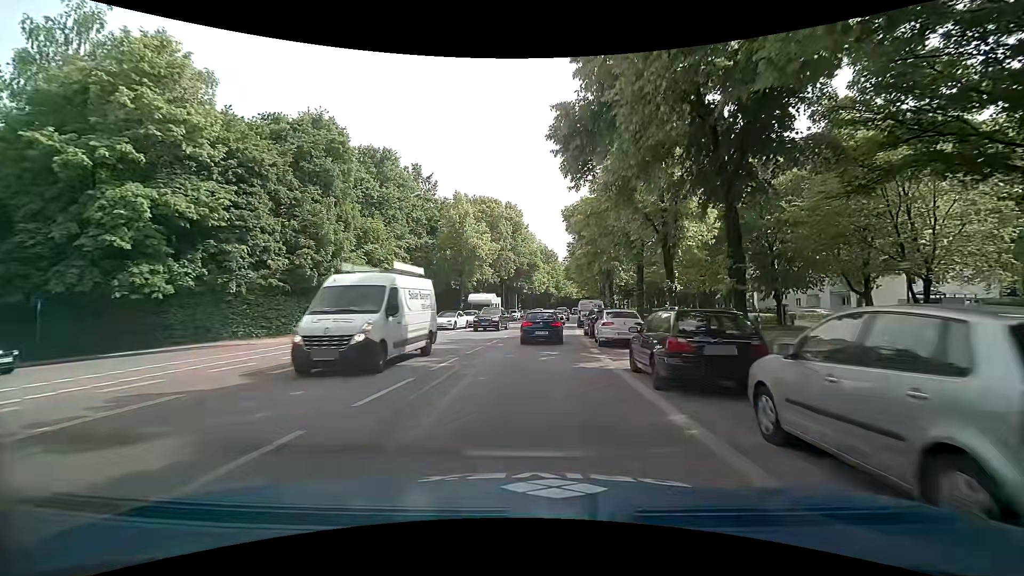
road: secondary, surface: asphalt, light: Day
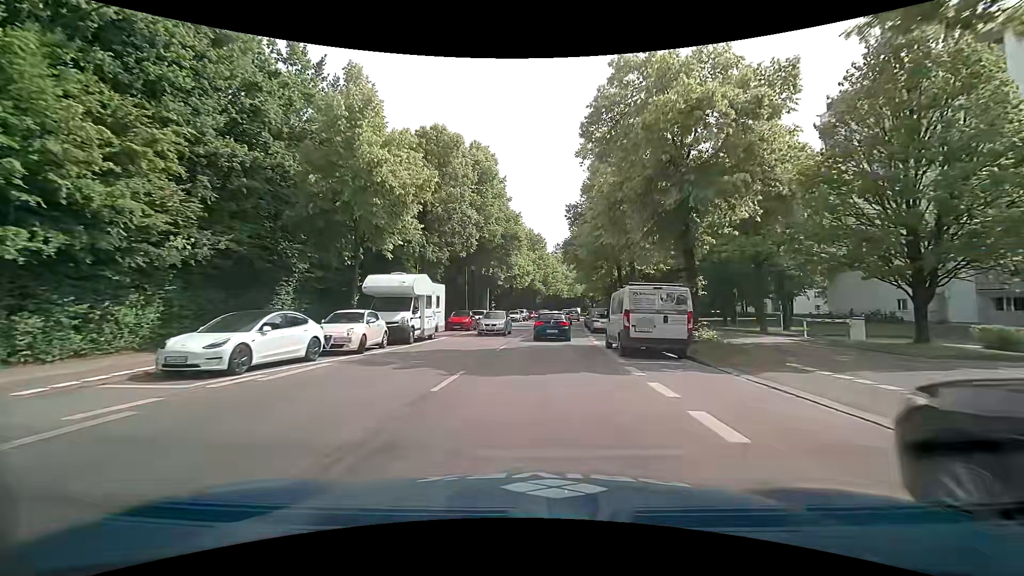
(+0.4, +25.7) m; +3°
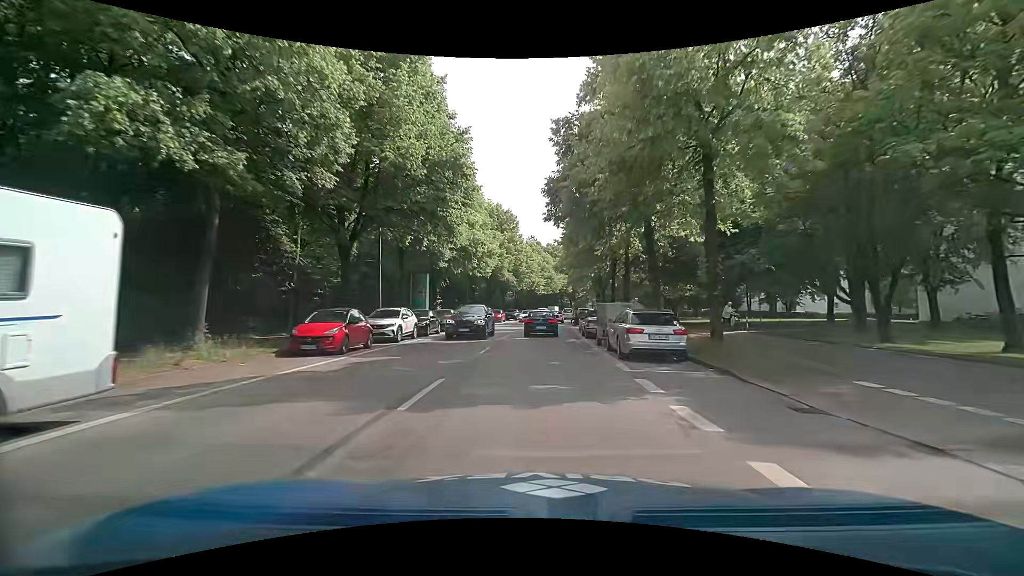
(+0.3, +19.6) m; +2°
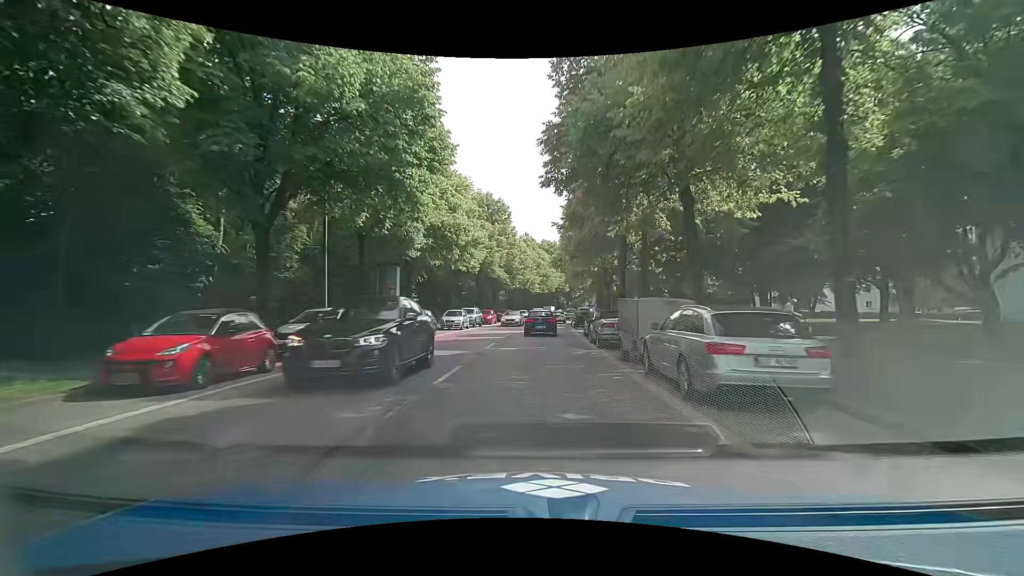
(0.0, +6.6) m; 0°
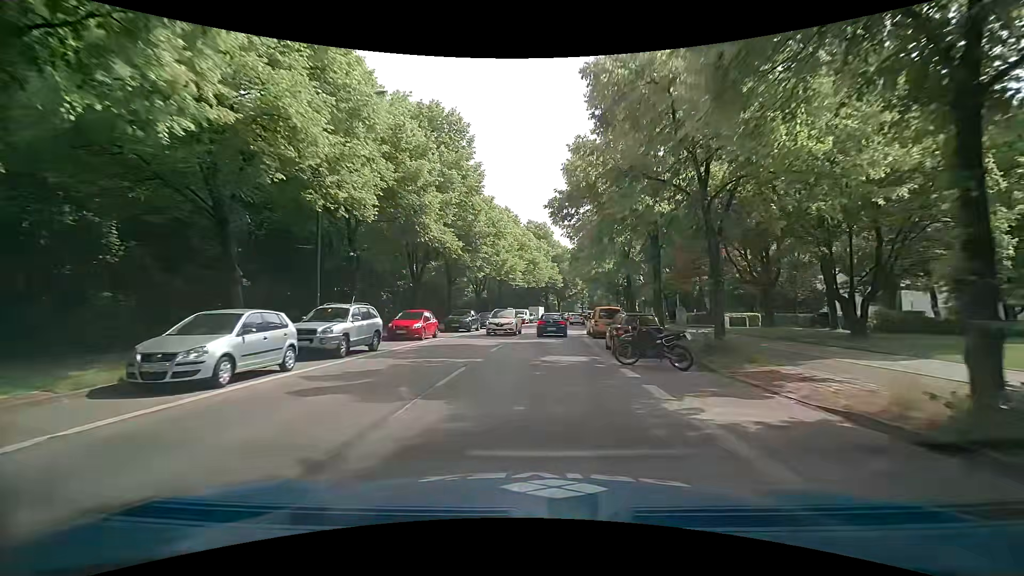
(+0.5, +26.9) m; +3°
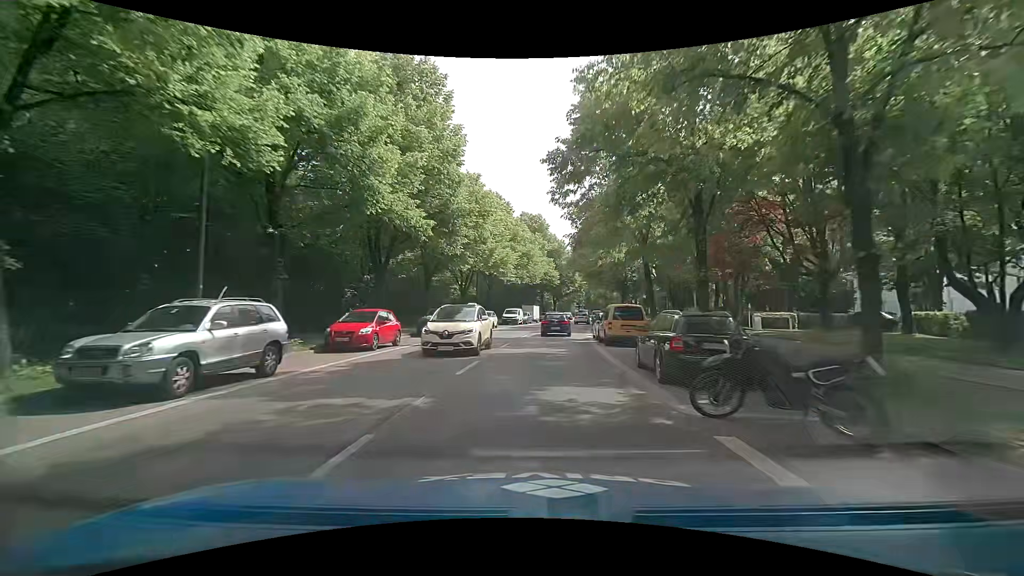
(-0.1, +6.8) m; -1°
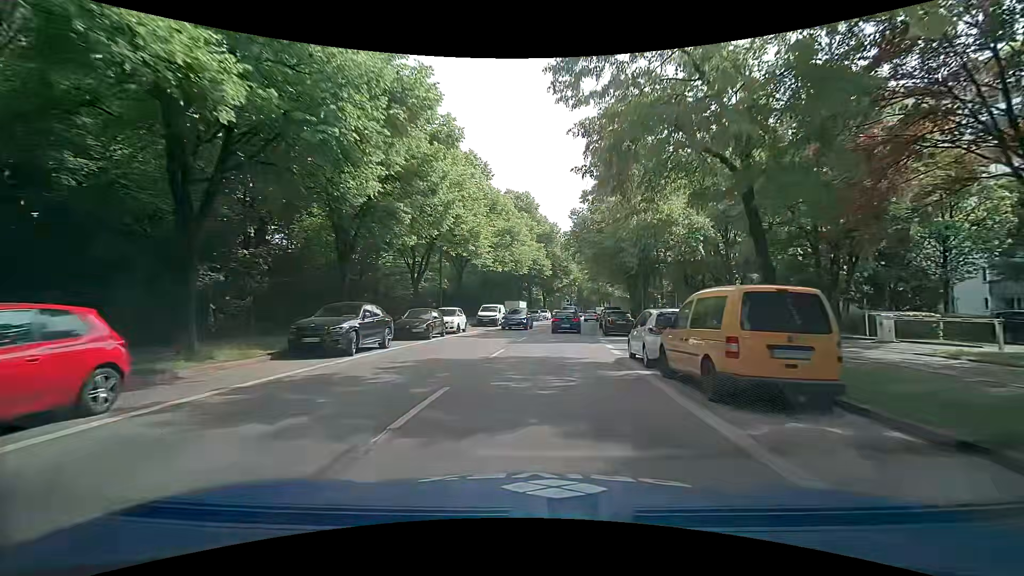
(+0.2, +13.8) m; +2°
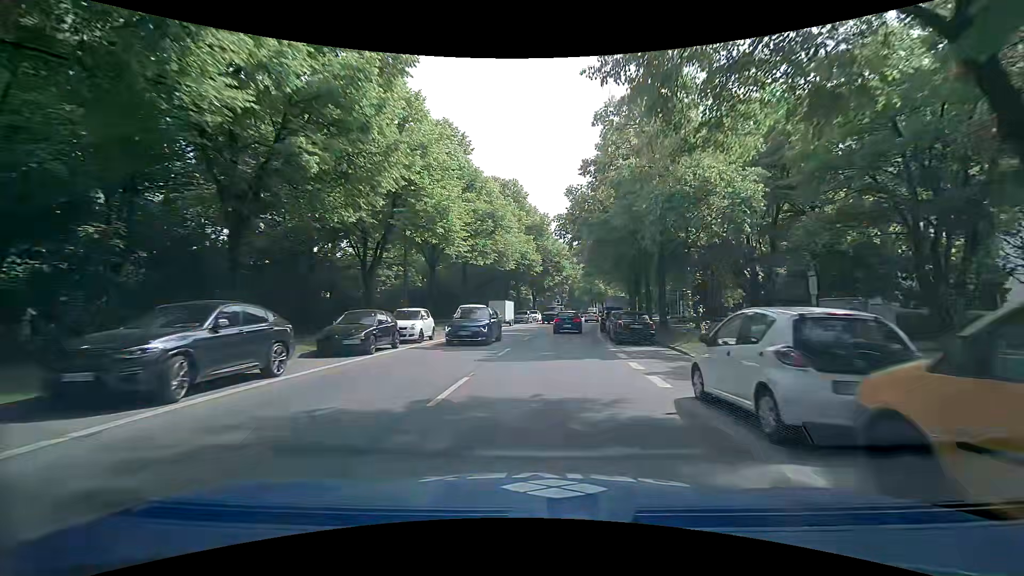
(0.0, +7.0) m; 0°
(0, +10) (+1, +20) (+2, +30) (+4, +40) (+5, +50) (+7, +59) (+9, +69) (+12, +79) (+14, +89) (+17, +98) m
